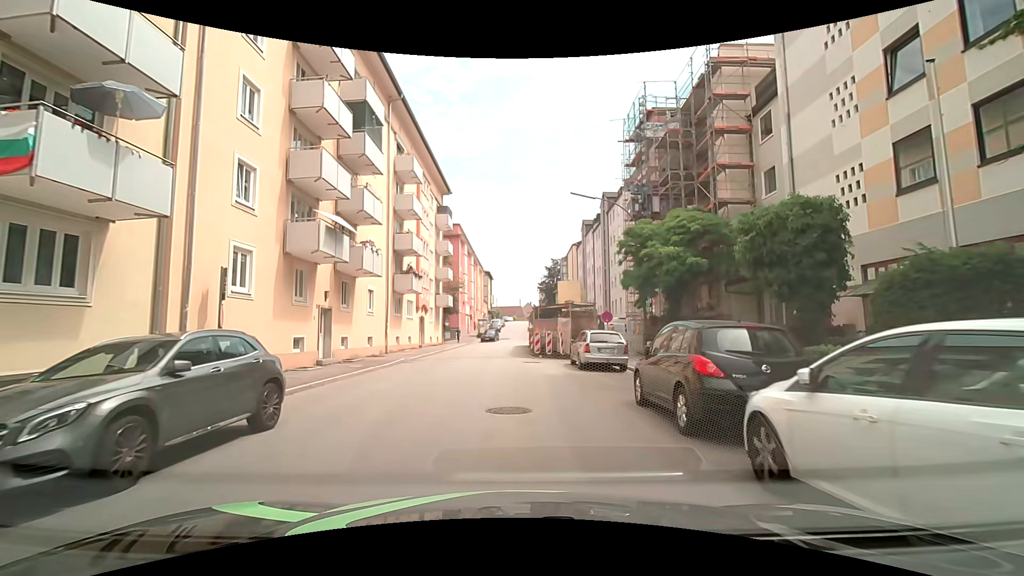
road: tertiary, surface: asphalt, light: Day
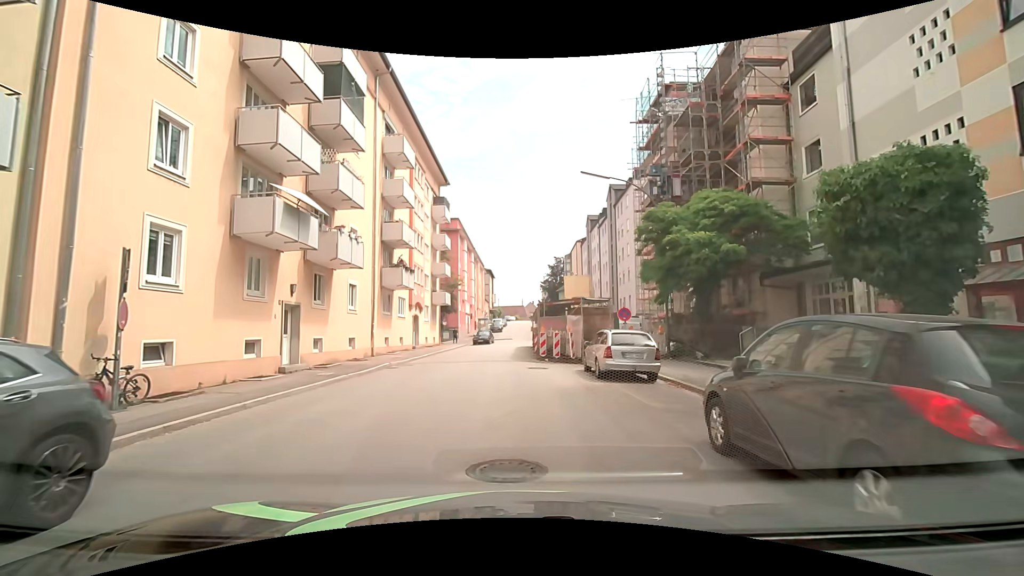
(0.0, +3.6) m; +1°
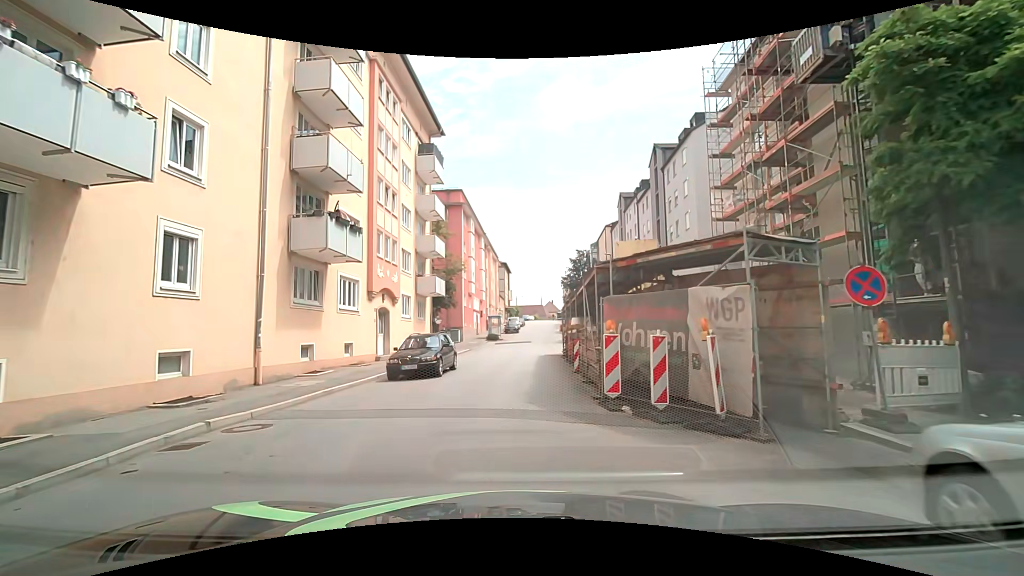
(-0.4, +14.2) m; -3°
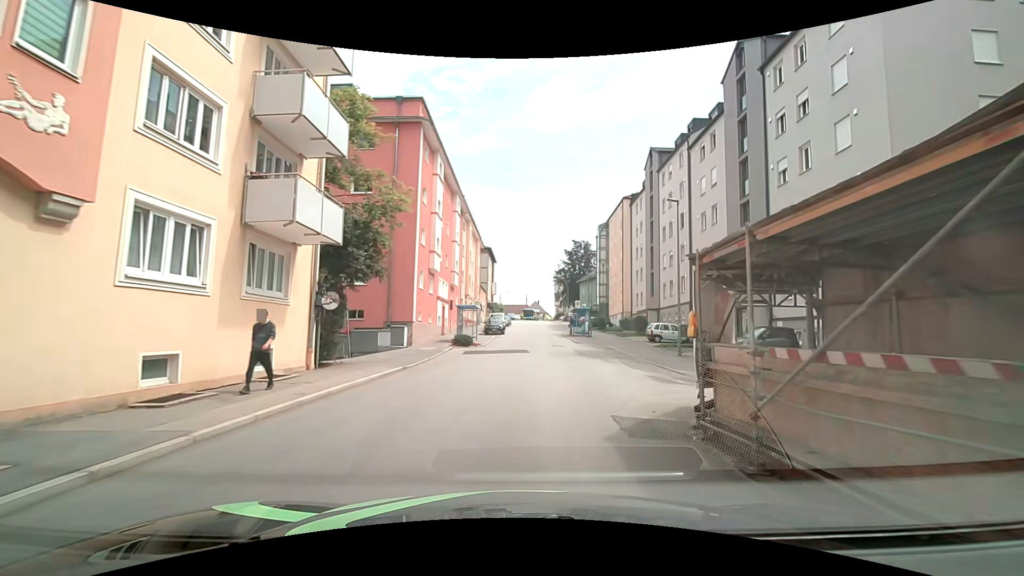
(-0.2, +20.7) m; +1°
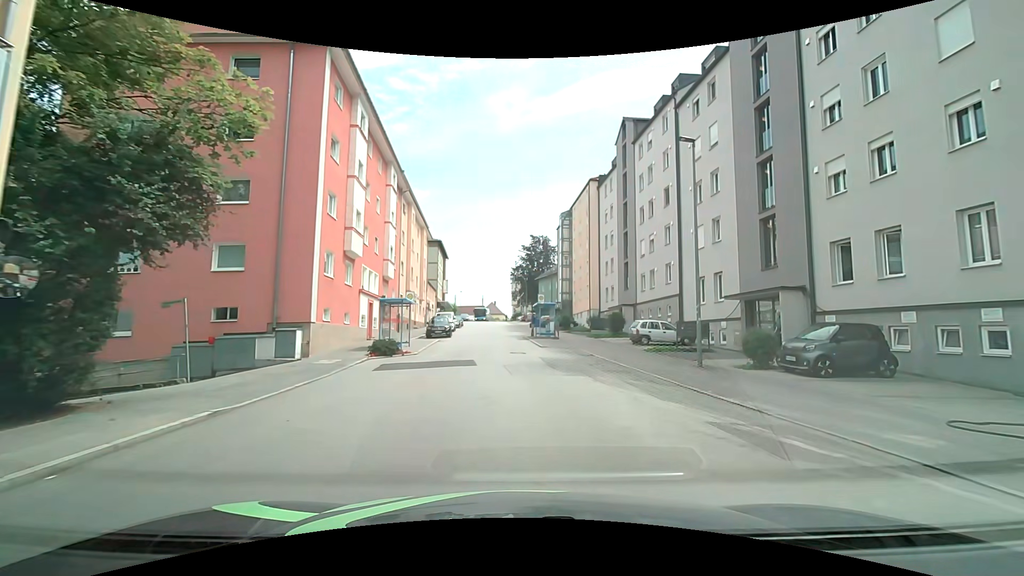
(+0.3, +8.7) m; +5°
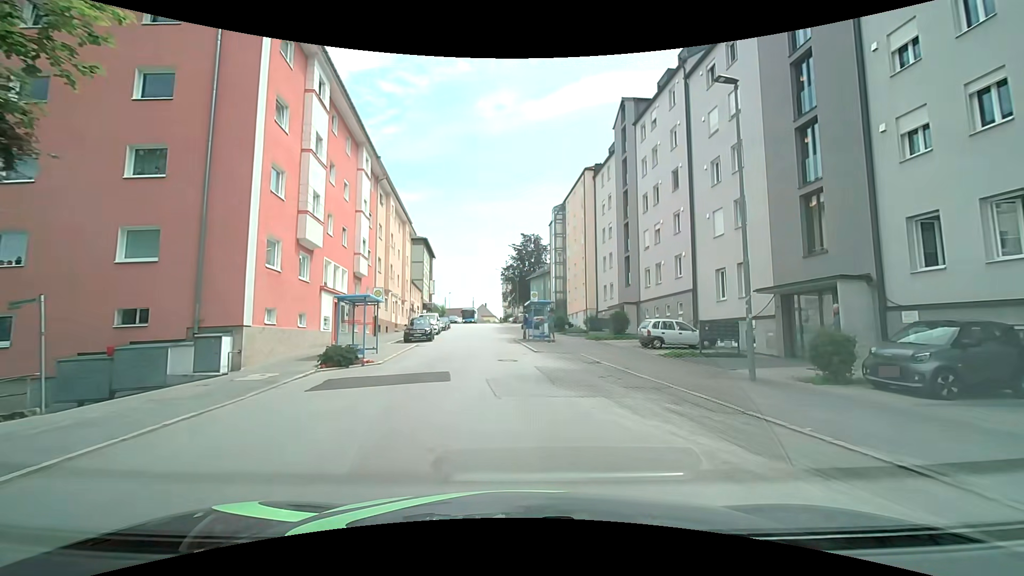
(0.0, +4.4) m; +2°
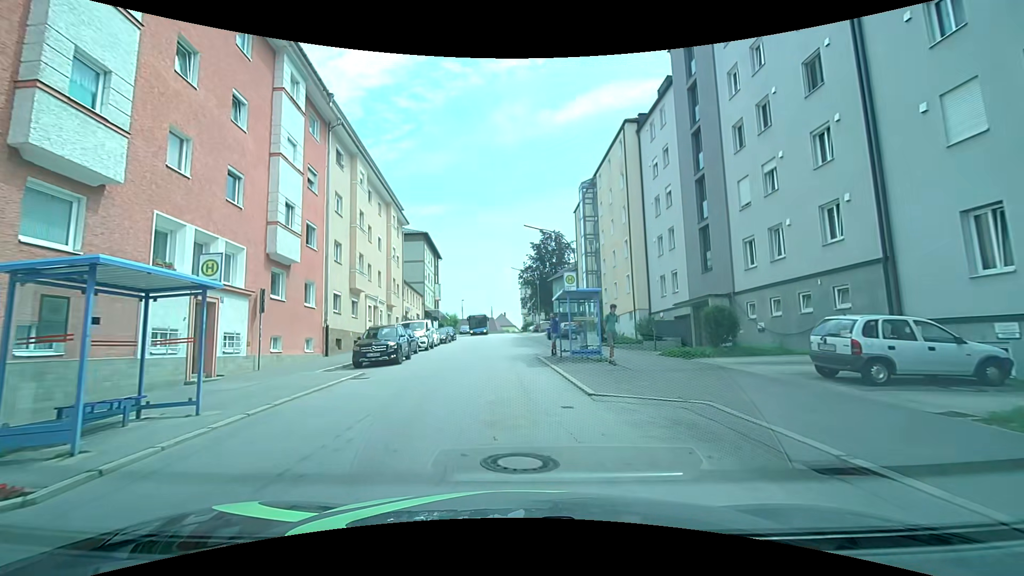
(-0.3, +13.5) m; -3°
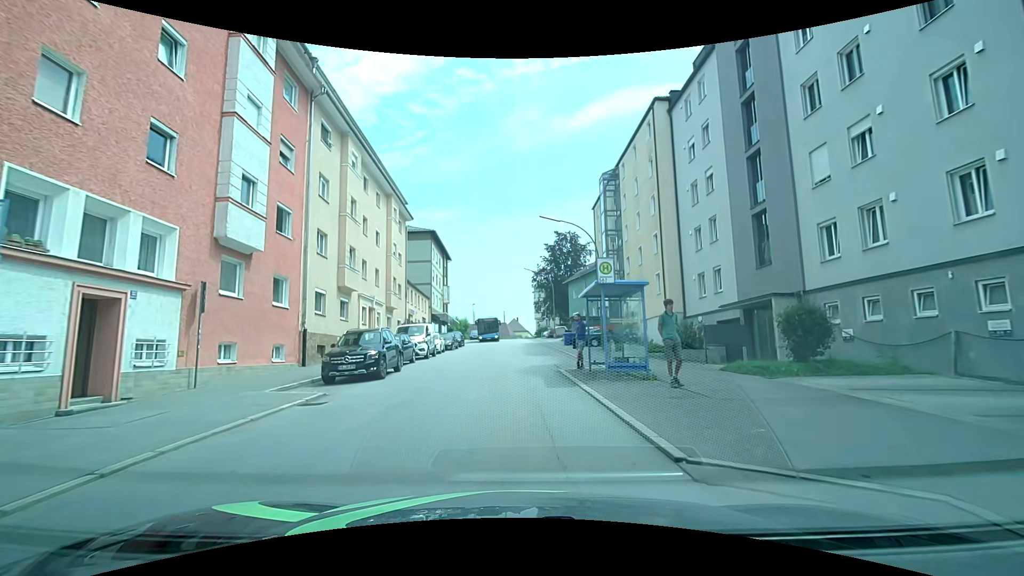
(-0.1, +4.5) m; -1°
